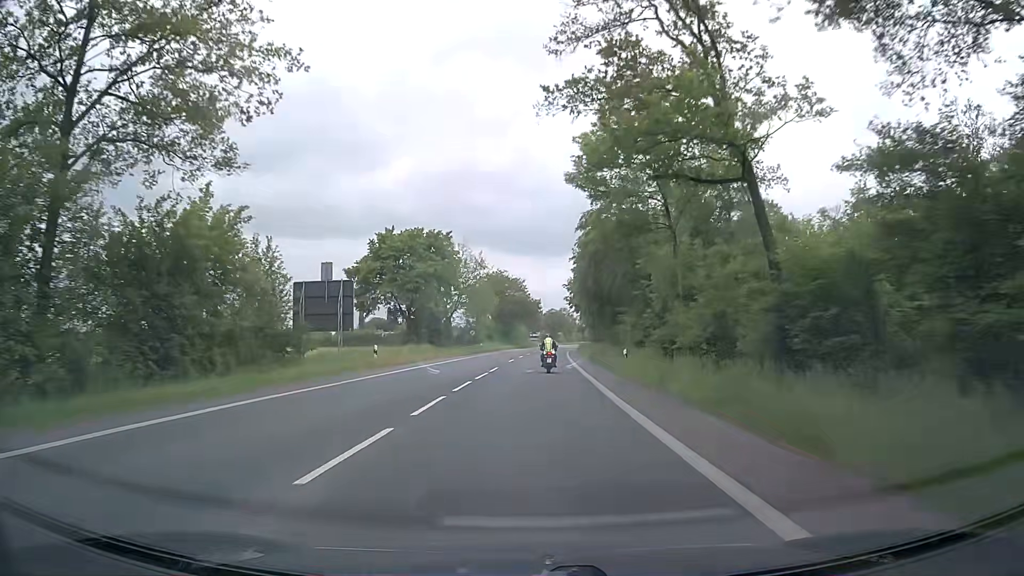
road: secondary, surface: asphalt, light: Day
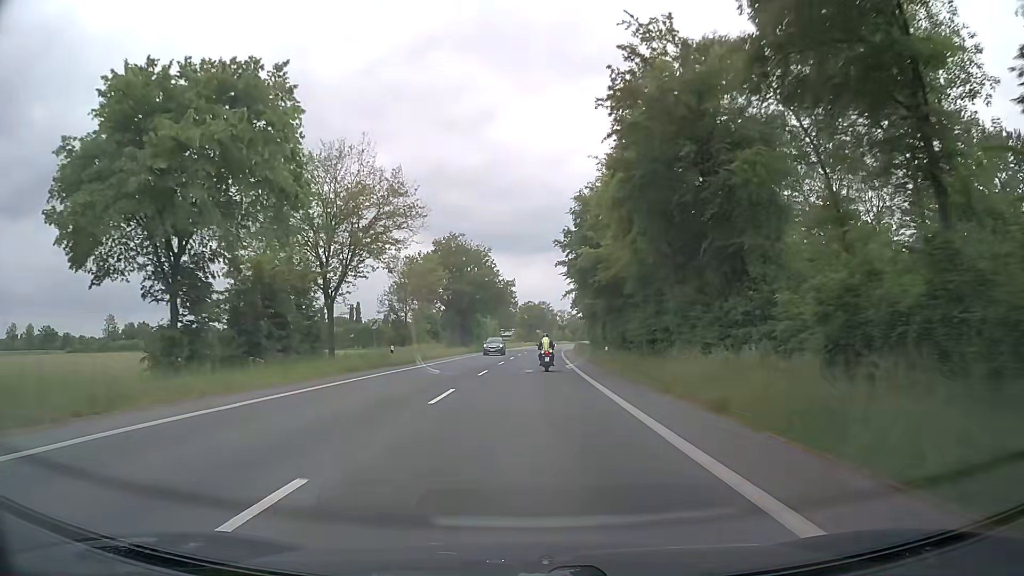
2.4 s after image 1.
(+0.5, +42.3) m; +2°
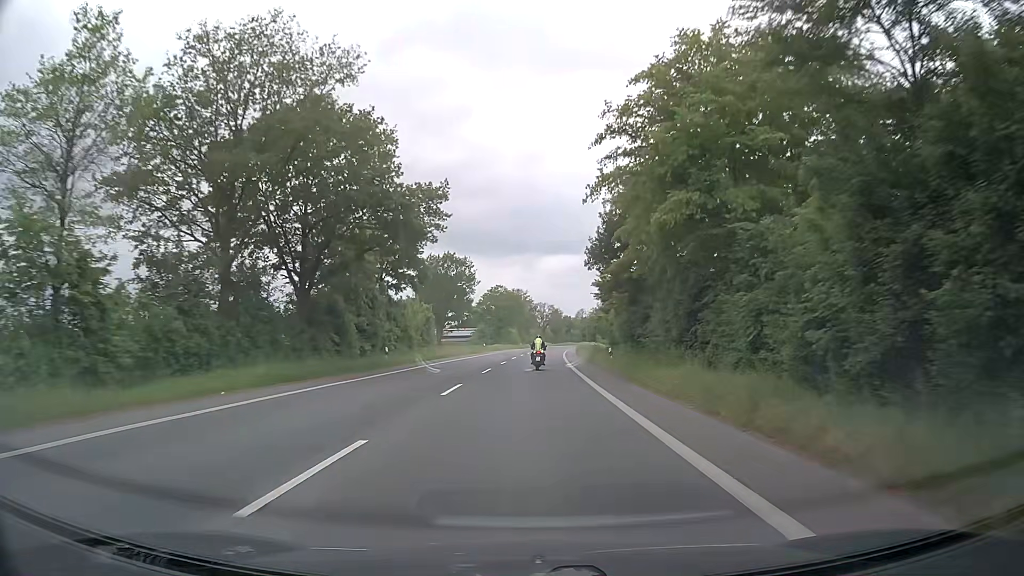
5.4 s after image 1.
(+1.0, +58.1) m; +2°
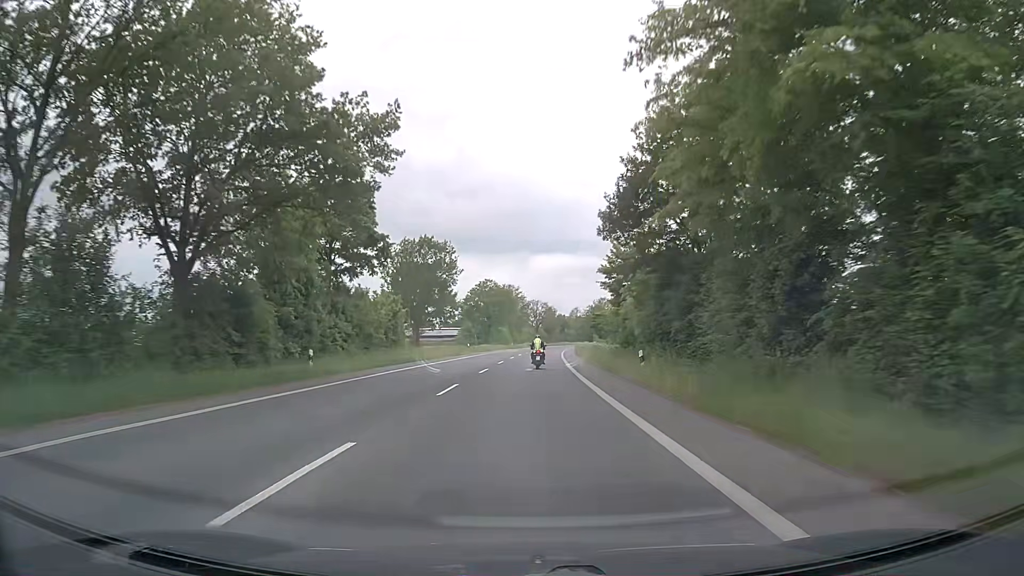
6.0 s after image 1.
(+0.1, +12.4) m; +1°
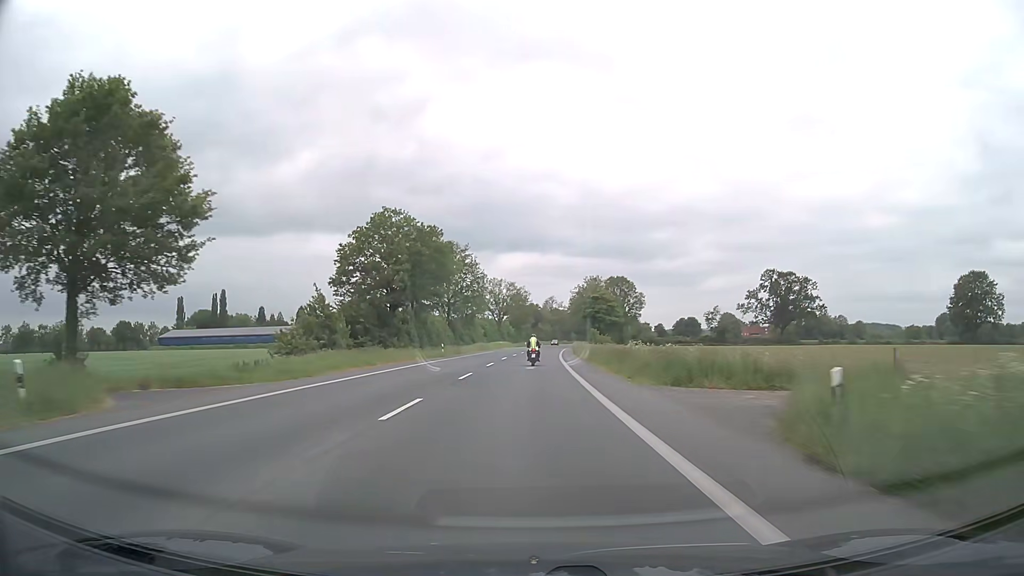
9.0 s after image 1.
(+1.4, +66.2) m; +3°
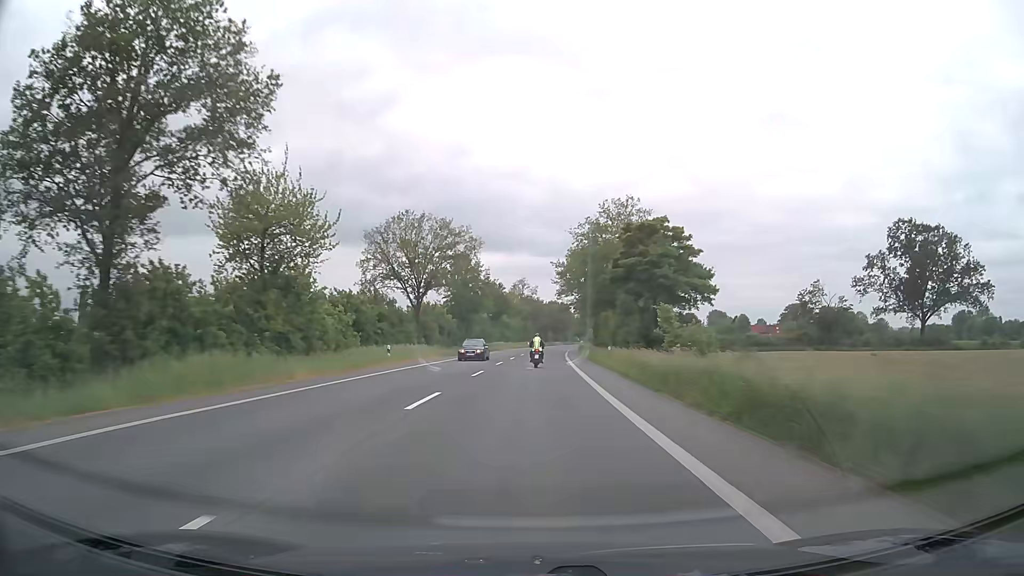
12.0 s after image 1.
(+1.4, +71.0) m; +3°
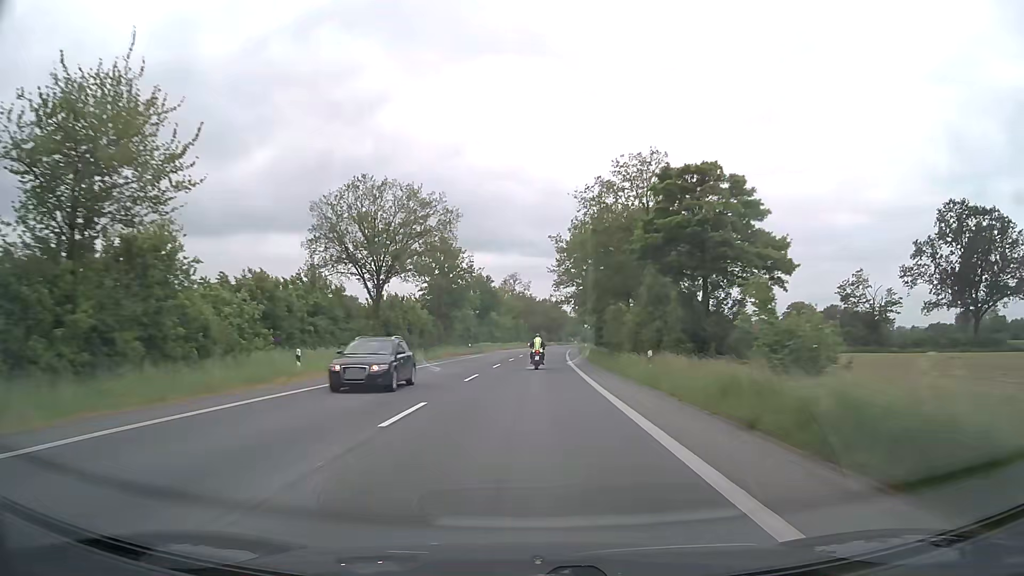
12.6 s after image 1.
(+0.1, +14.6) m; +1°
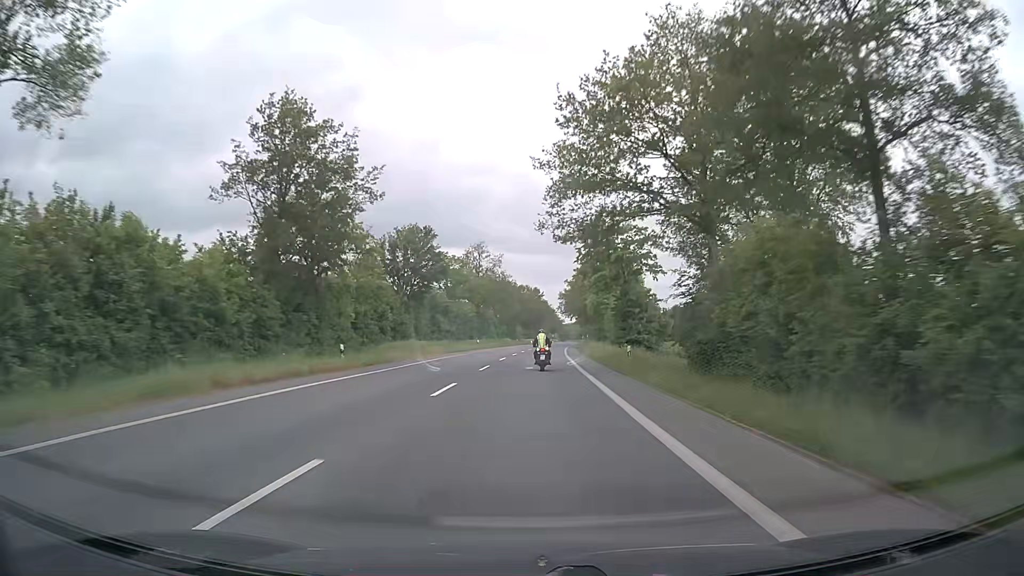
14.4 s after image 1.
(+0.7, +43.3) m; +2°
(0, +10) (0, +20) (+1, +30) (+1, +40) (+1, +50) (+2, +60) (+2, +70) (+3, +80) (+4, +90) (+4, +100) m
